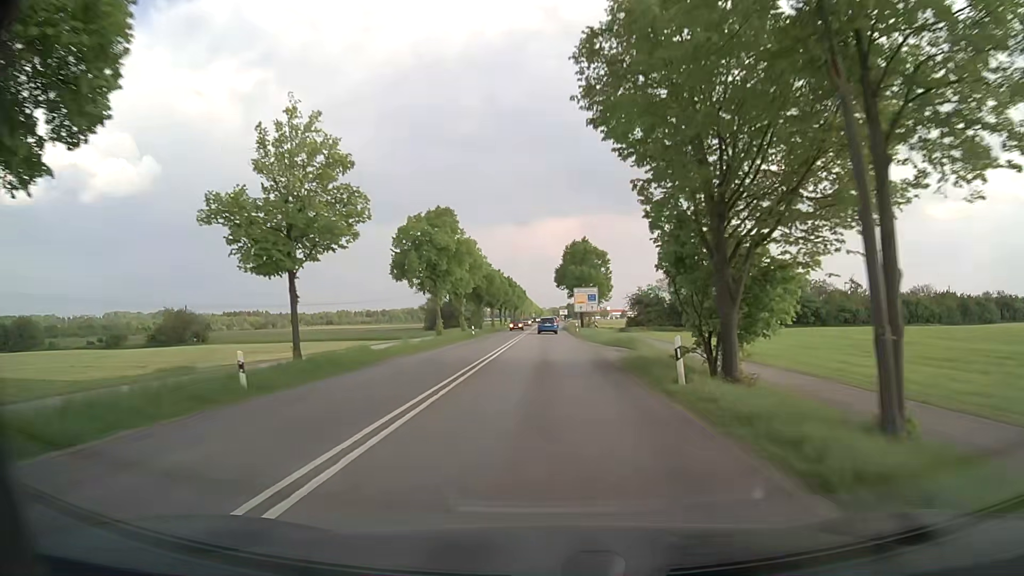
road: secondary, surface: asphalt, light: Day
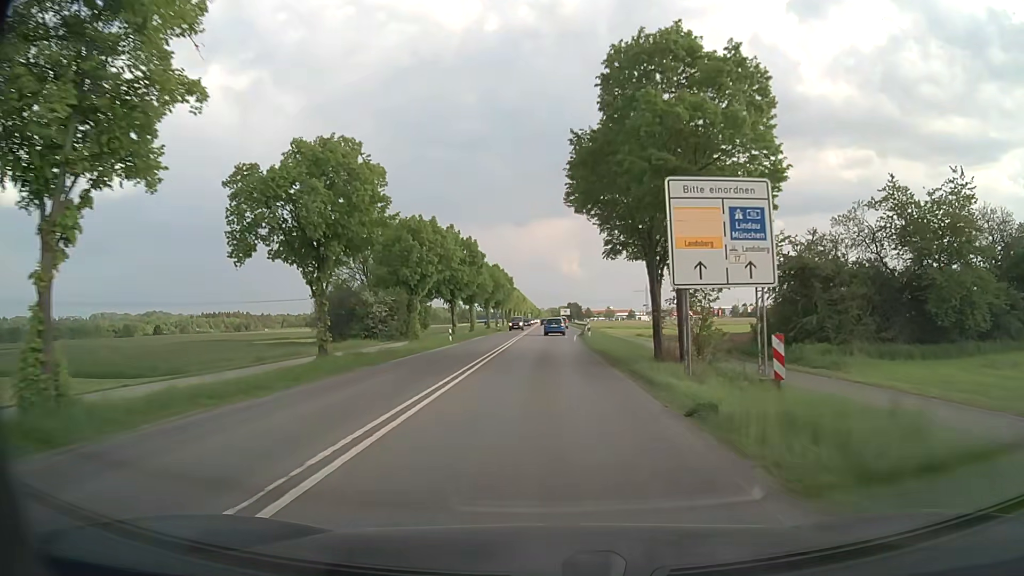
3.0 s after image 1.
(+0.2, +57.3) m; 0°
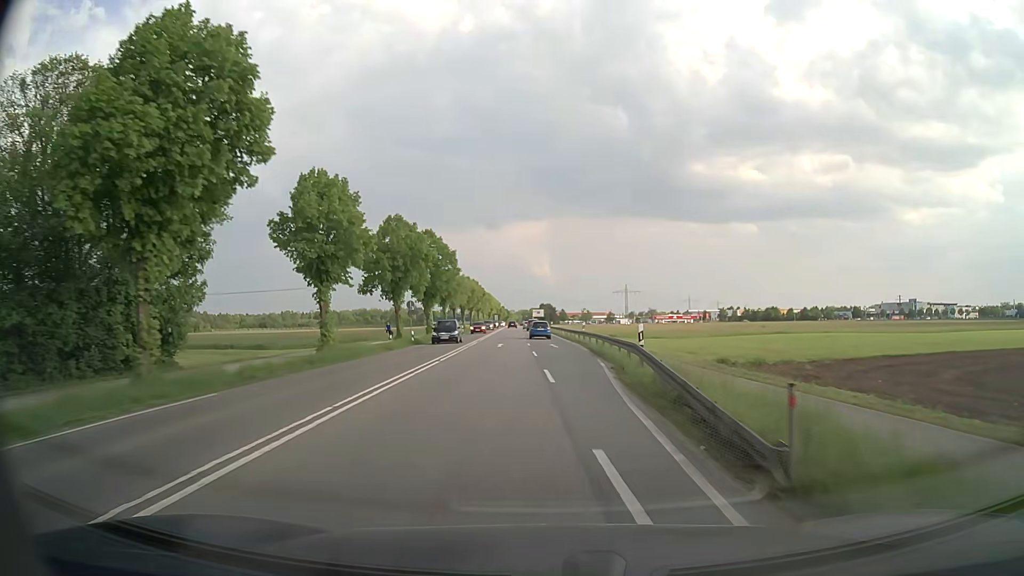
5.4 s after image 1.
(+0.3, +45.7) m; +2°
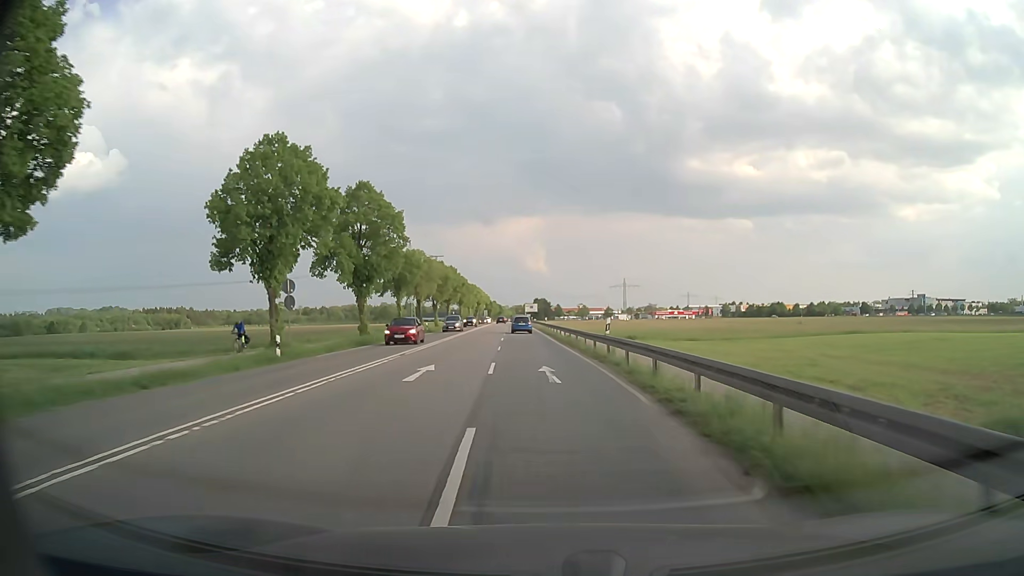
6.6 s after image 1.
(+0.2, +22.8) m; +1°
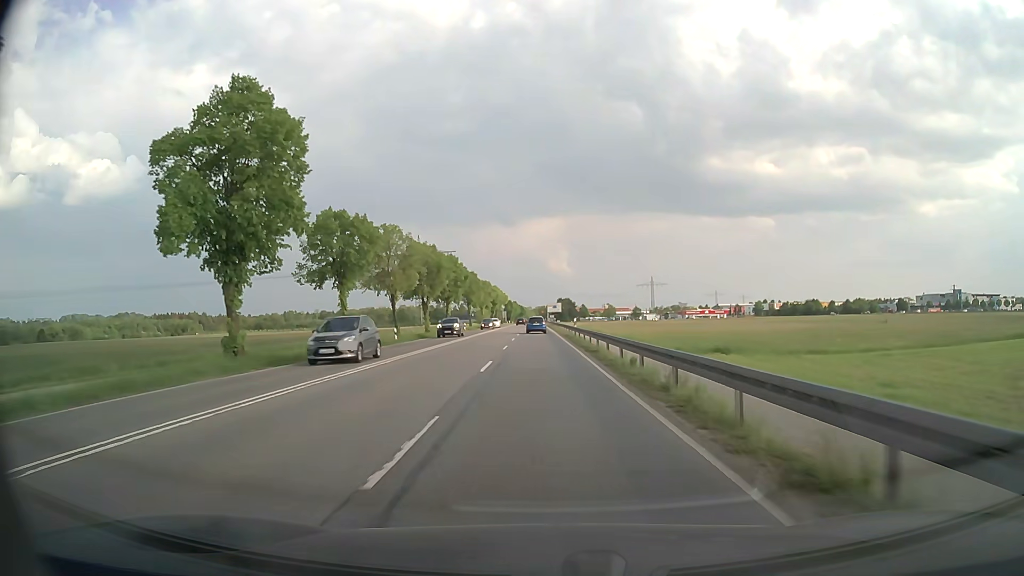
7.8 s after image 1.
(-0.4, +22.9) m; -2°
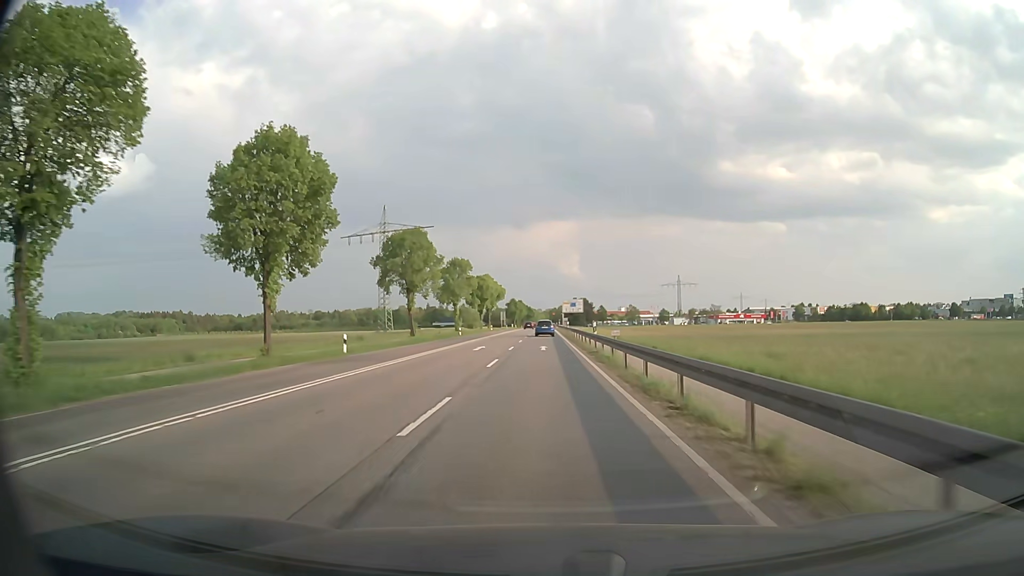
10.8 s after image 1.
(-0.8, +57.1) m; -1°
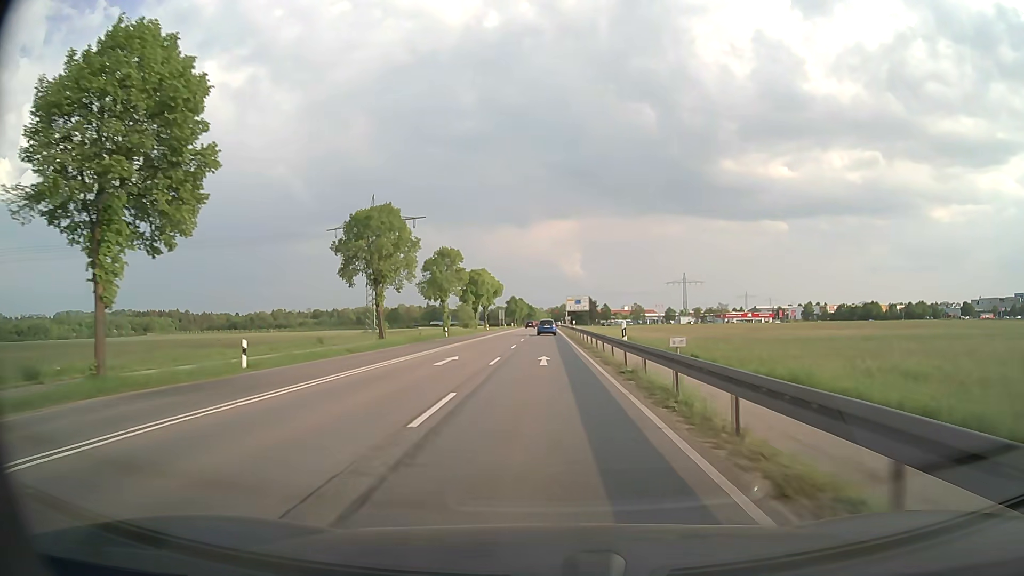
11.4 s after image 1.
(0.0, +11.4) m; 0°
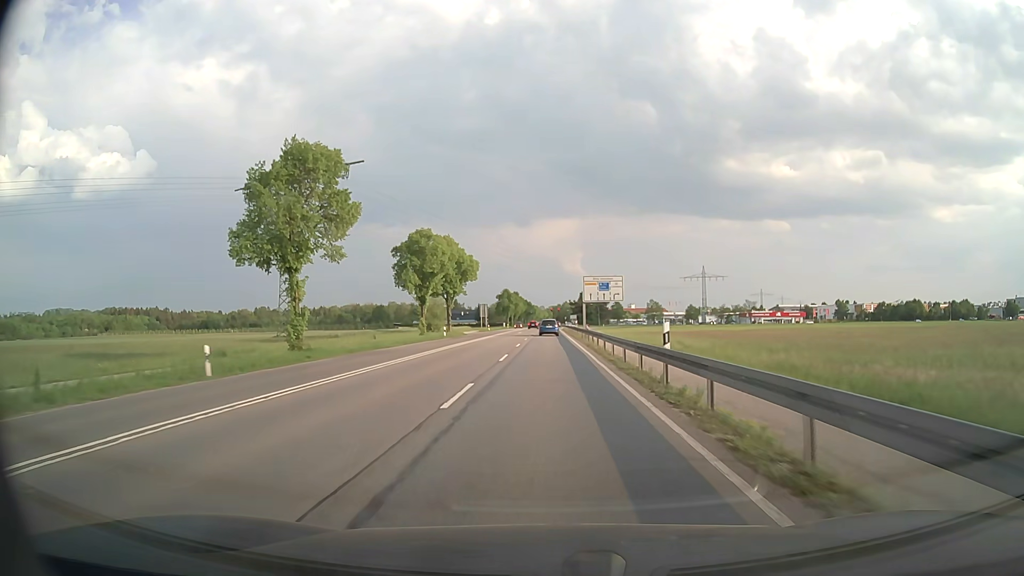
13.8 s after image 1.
(-0.1, +46.1) m; 0°
(0, +10) (0, +20) (0, +30) (0, +40) (0, +50) (0, +60) (0, +70) (0, +80) (0, +90) (0, +100) m
